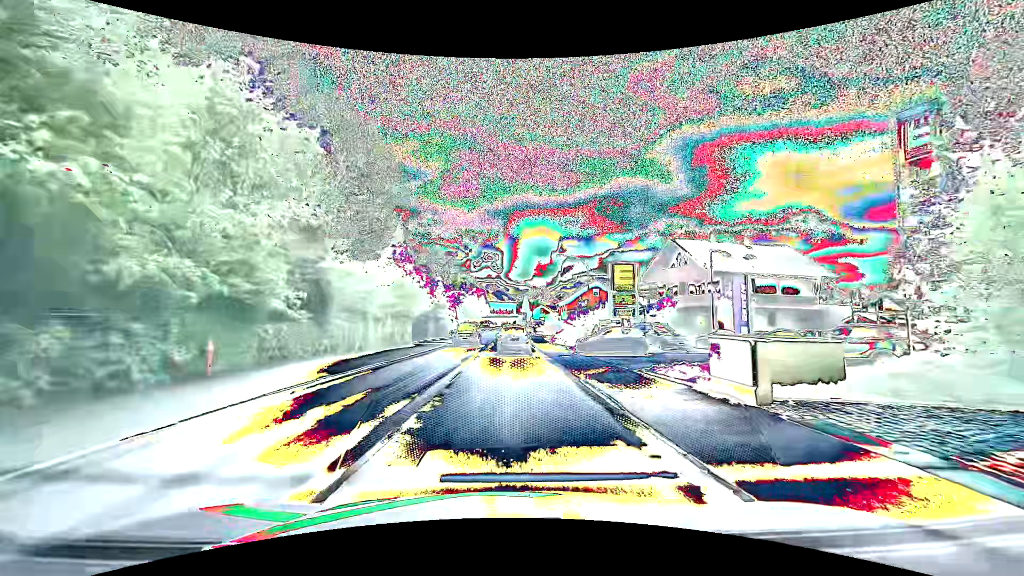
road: primary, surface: asphalt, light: Day
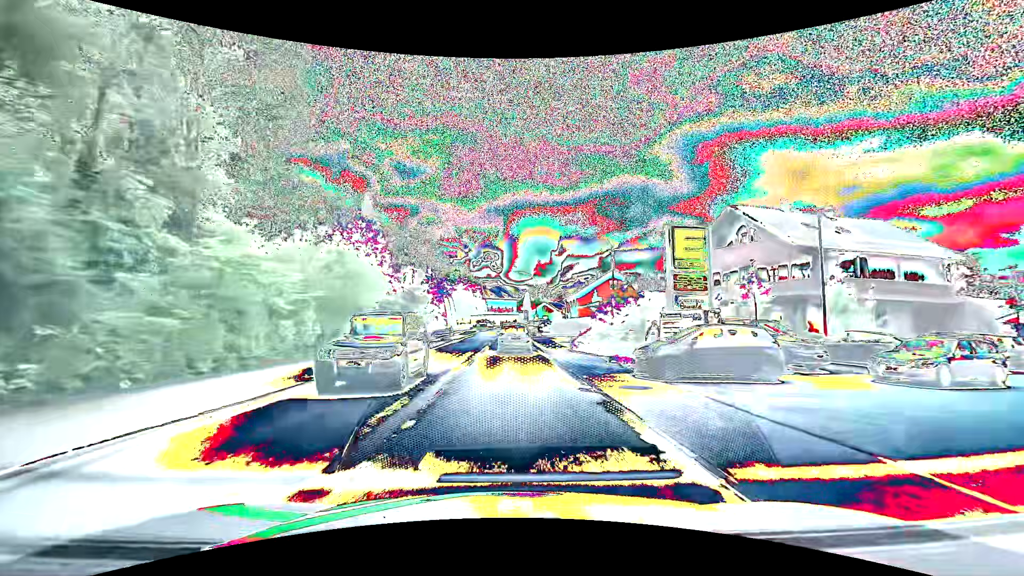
(+0.1, +13.6) m; +1°
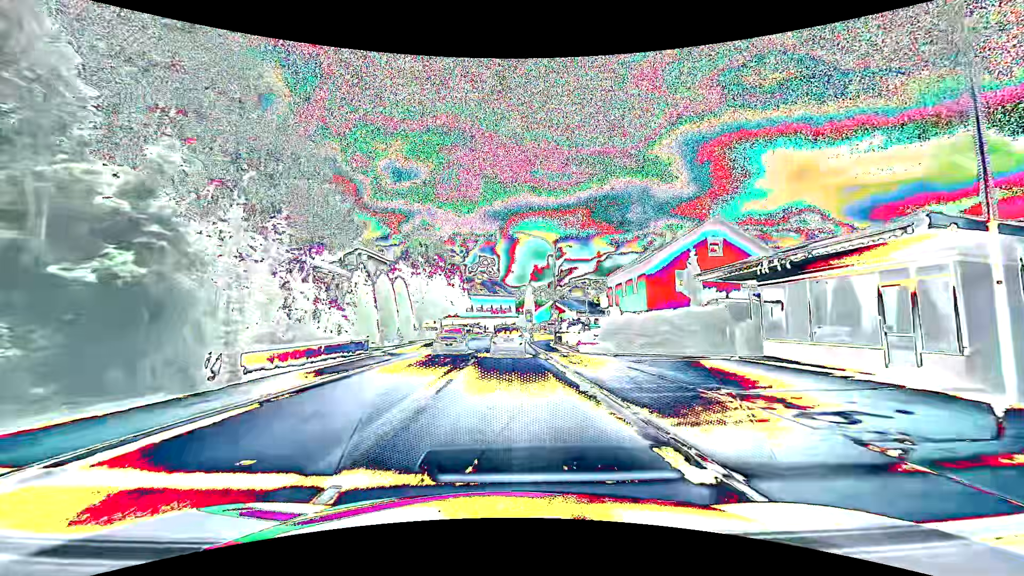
(0.0, +34.2) m; 0°
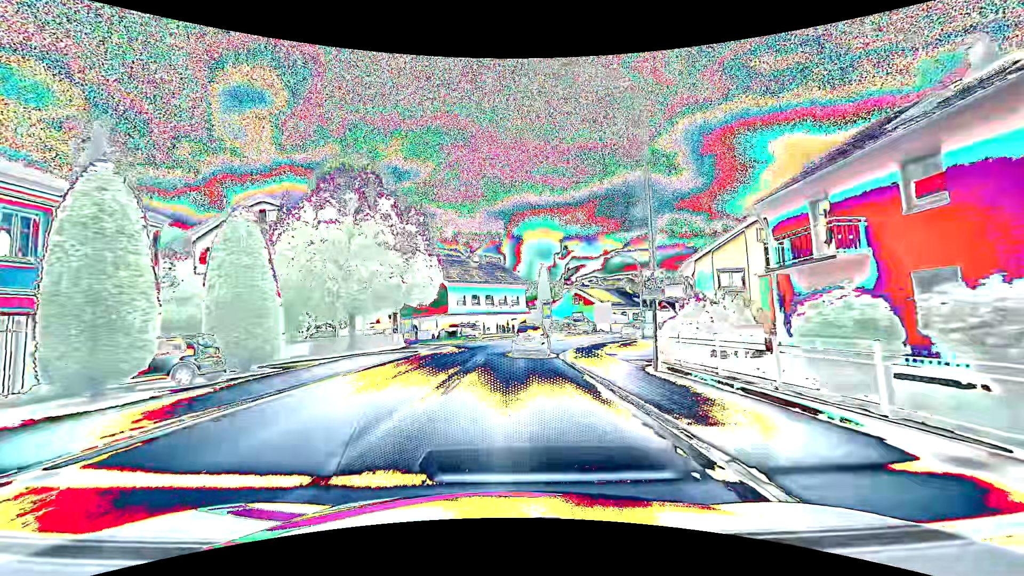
(-0.1, +27.6) m; -1°
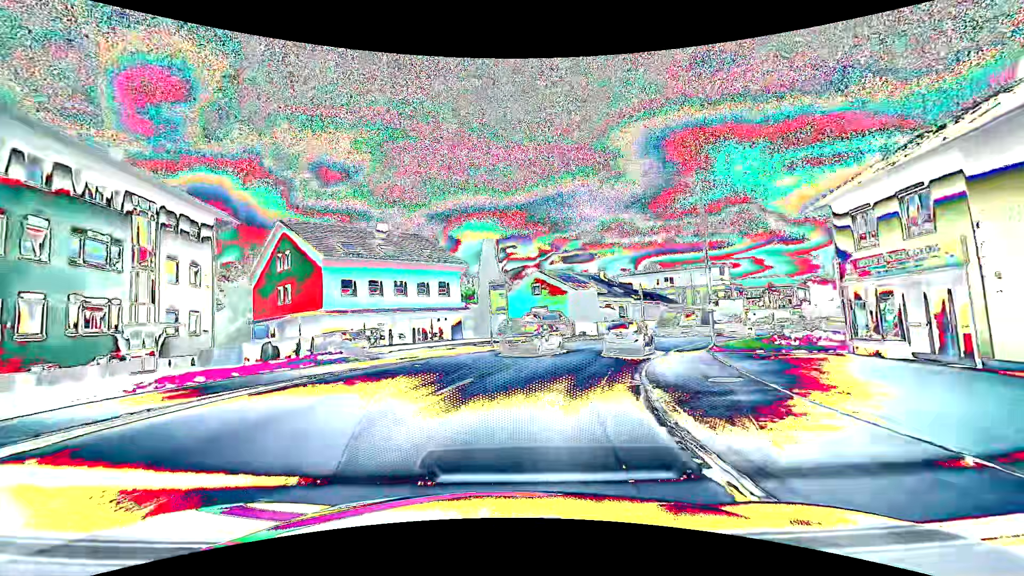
(+0.7, +26.7) m; +6°
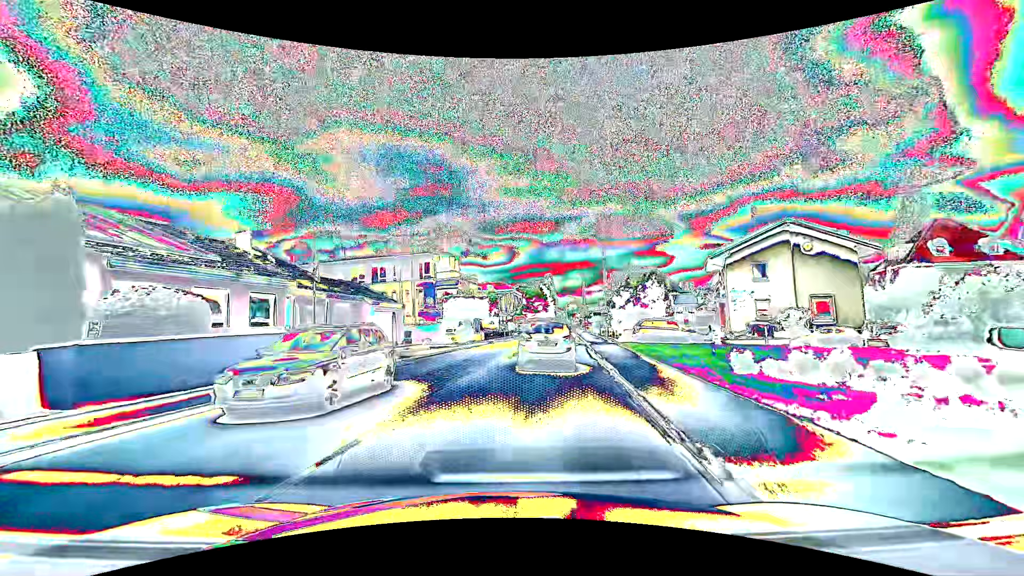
(+8.5, +30.5) m; +33°
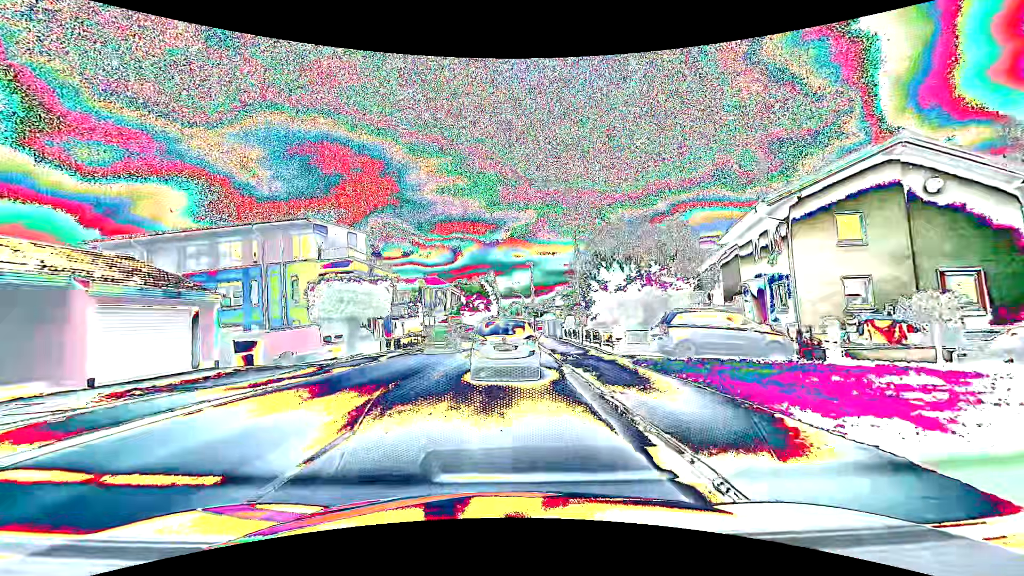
(+1.6, +16.9) m; +7°
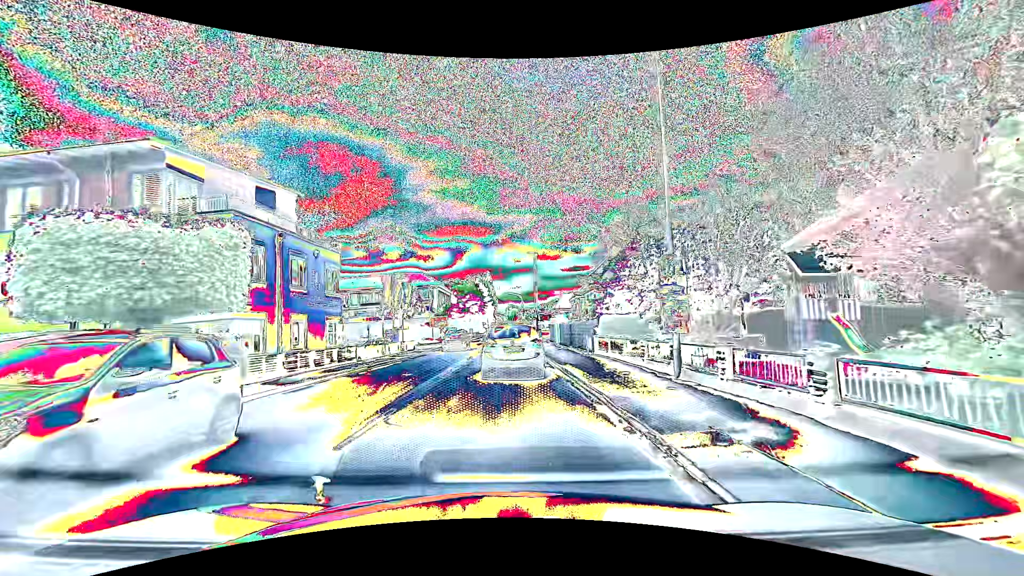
(0.0, +15.7) m; 0°
(0, +10) (0, +20) (0, +30) (0, +40) (0, +50) (0, +60) (0, +70) (0, +80) (0, +90) (0, +100) m
